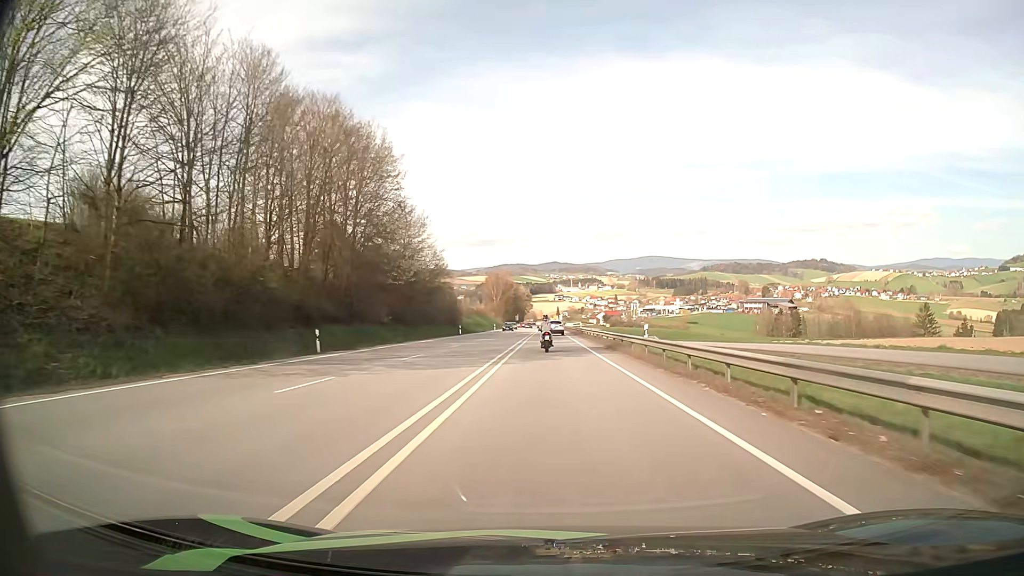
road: primary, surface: asphalt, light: Day
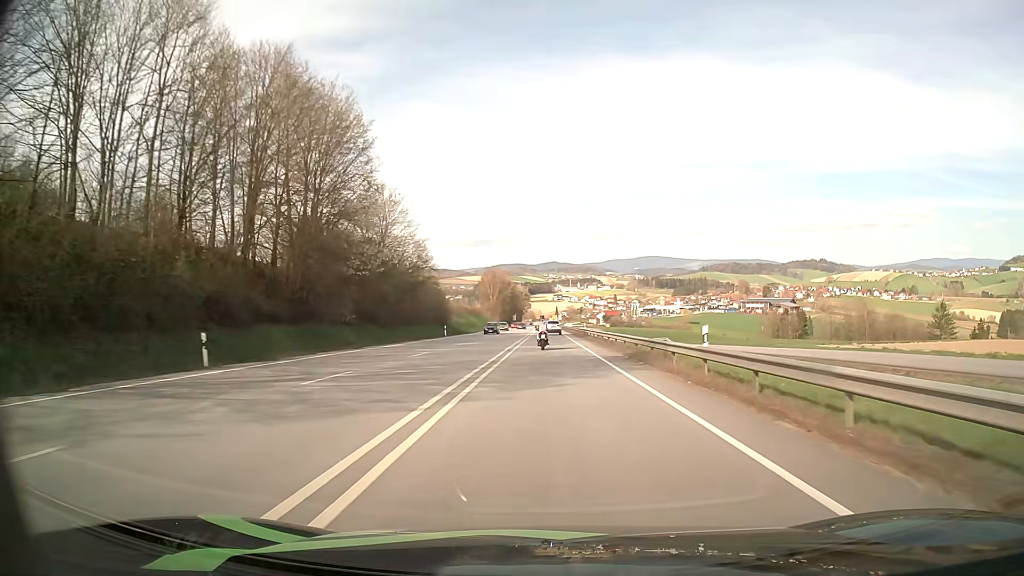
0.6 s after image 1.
(0.0, +10.3) m; 0°
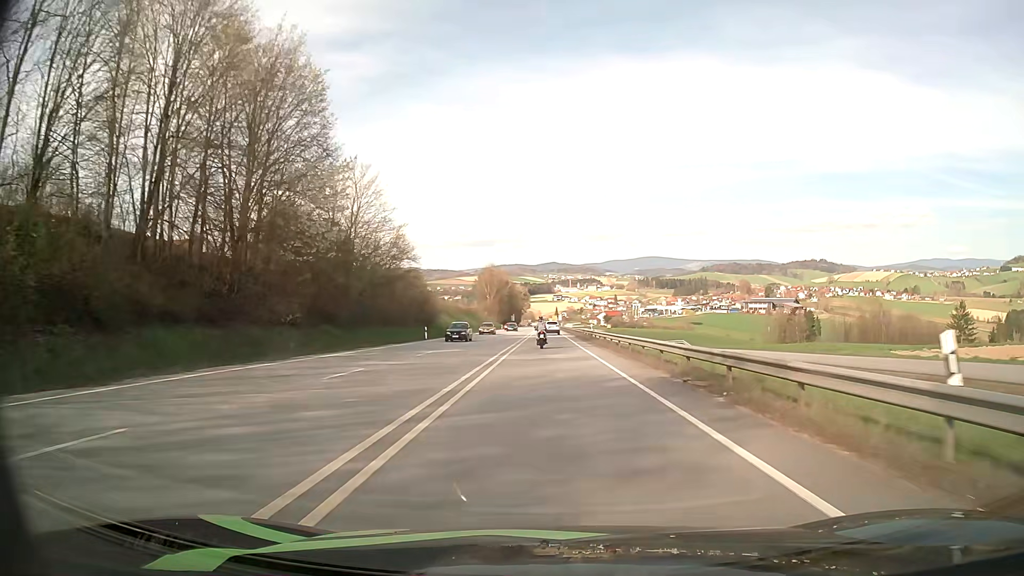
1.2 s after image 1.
(0.0, +10.6) m; 0°
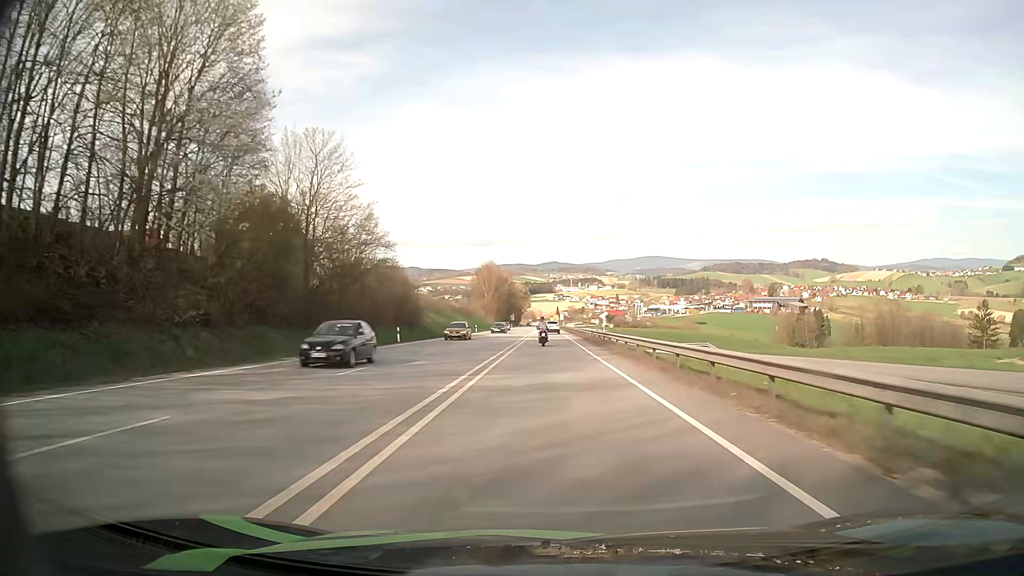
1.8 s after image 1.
(0.0, +10.9) m; 0°
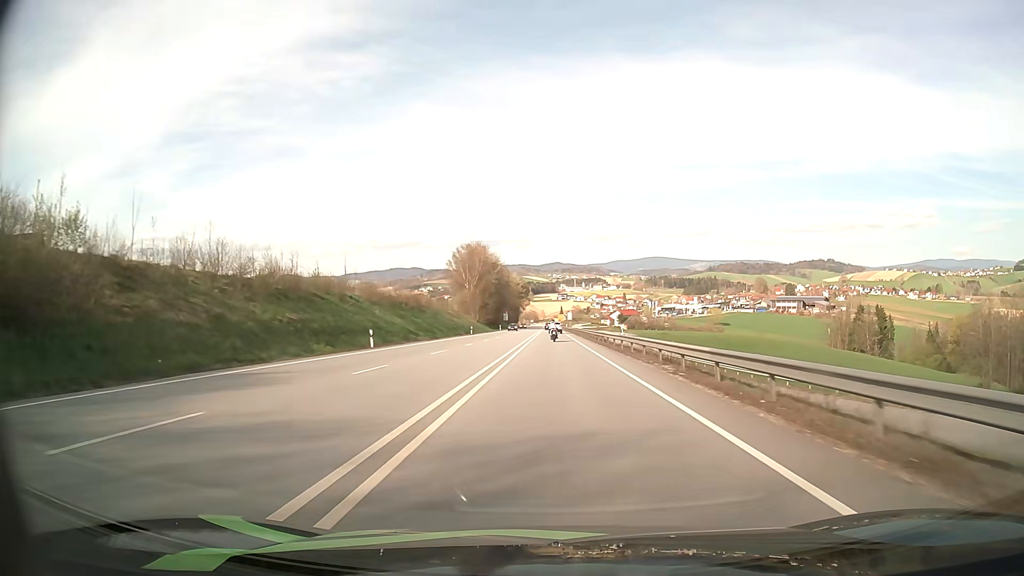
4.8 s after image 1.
(-0.2, +60.1) m; 0°
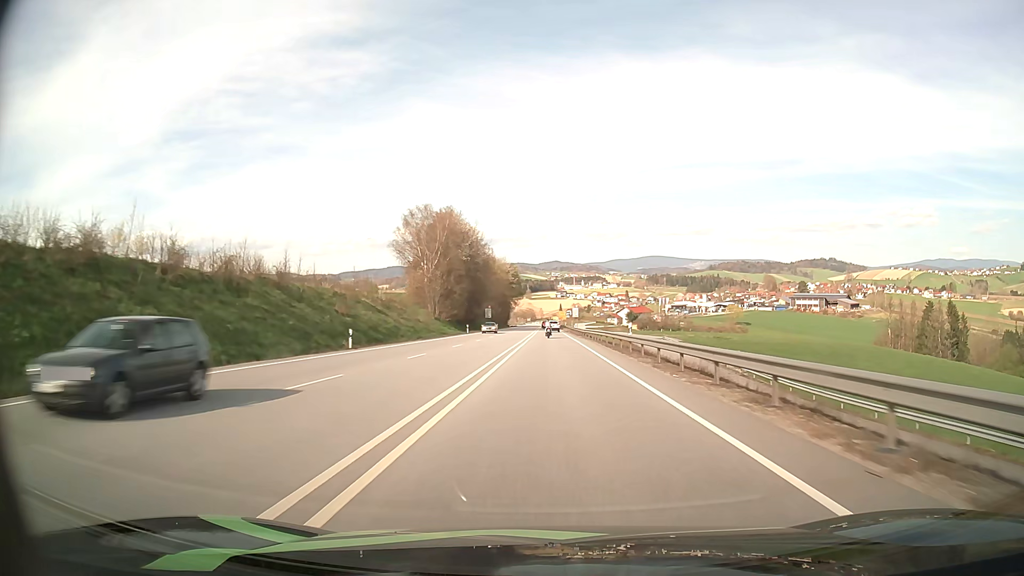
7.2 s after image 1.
(+0.1, +53.0) m; 0°
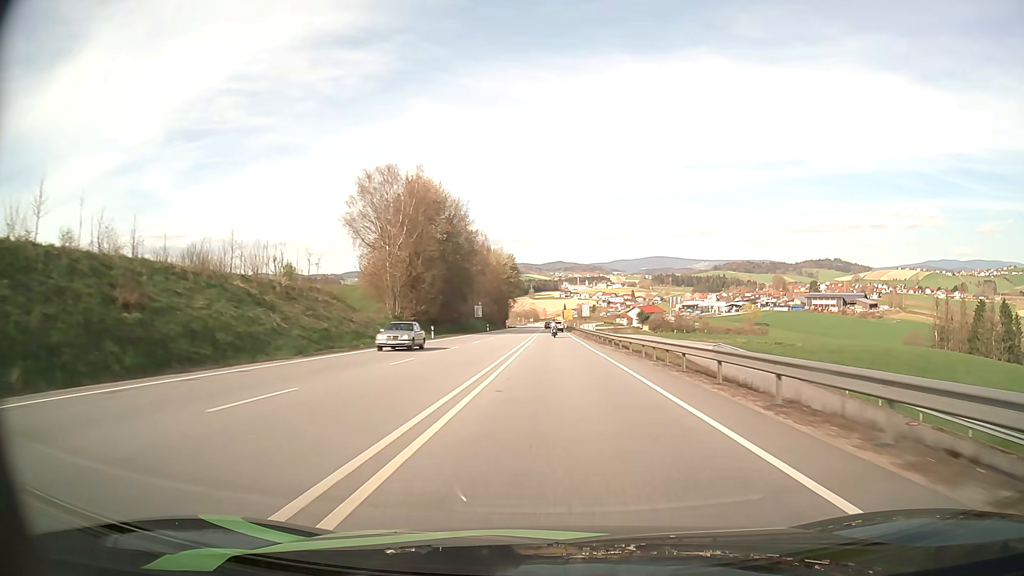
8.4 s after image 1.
(-0.1, +27.9) m; 0°
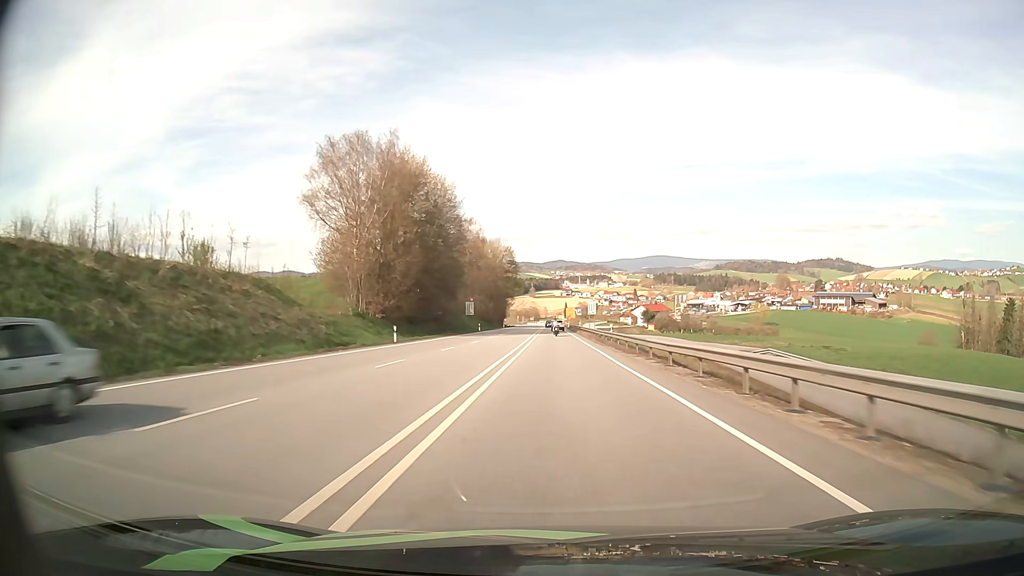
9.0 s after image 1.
(0.0, +14.3) m; 0°
(0, +10) (0, +20) (0, +30) (0, +40) (0, +50) (0, +60) (0, +70) (0, +80) (0, +90) (0, +100) m
